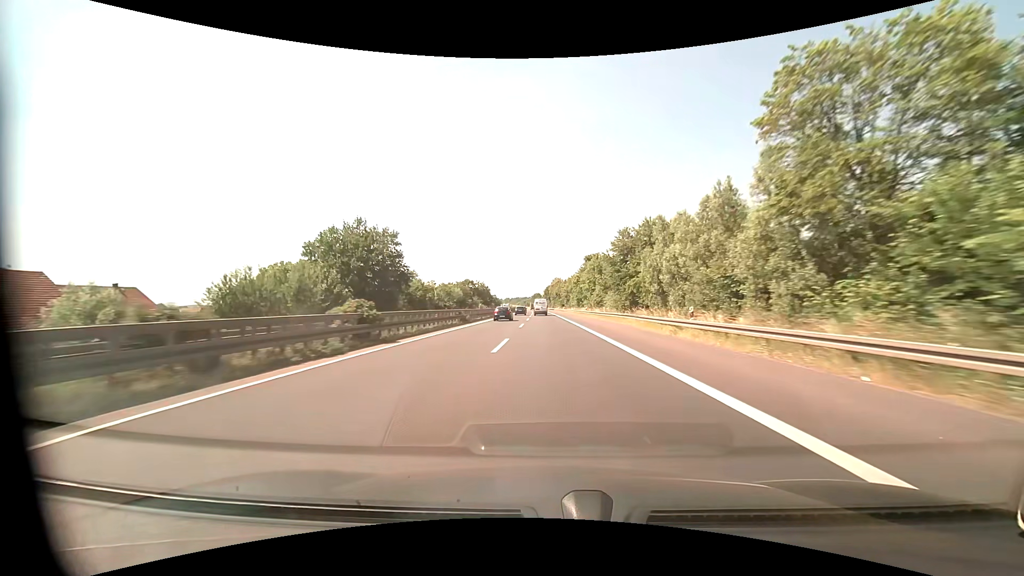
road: motorway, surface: asphalt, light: Day
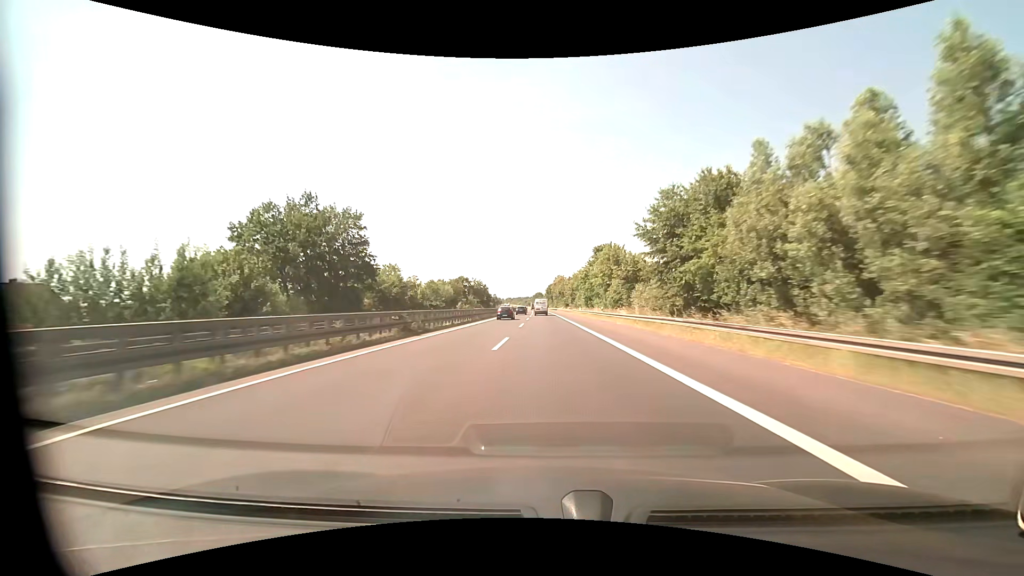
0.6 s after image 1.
(0.0, +17.2) m; 0°
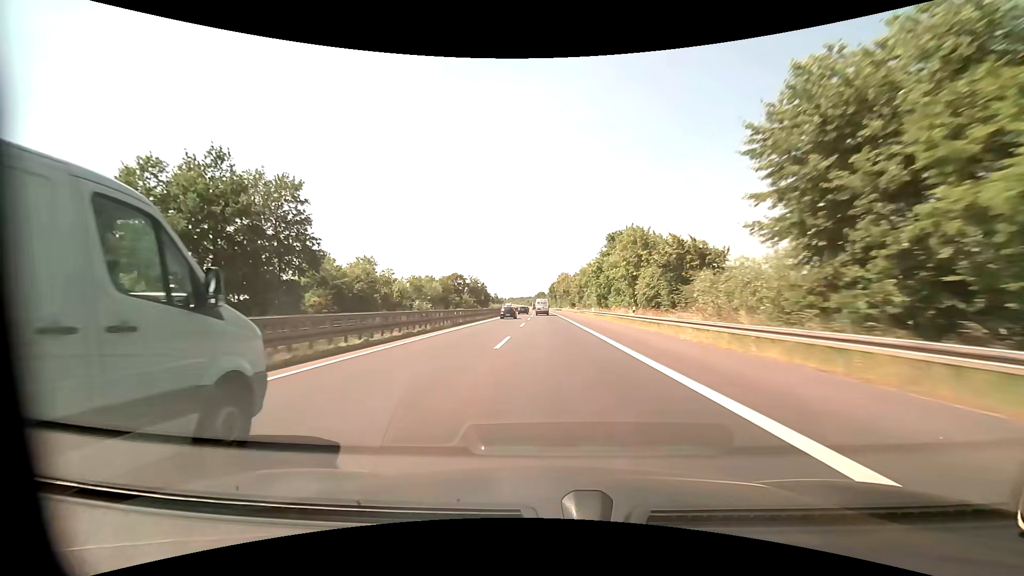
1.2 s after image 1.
(0.0, +17.3) m; 0°
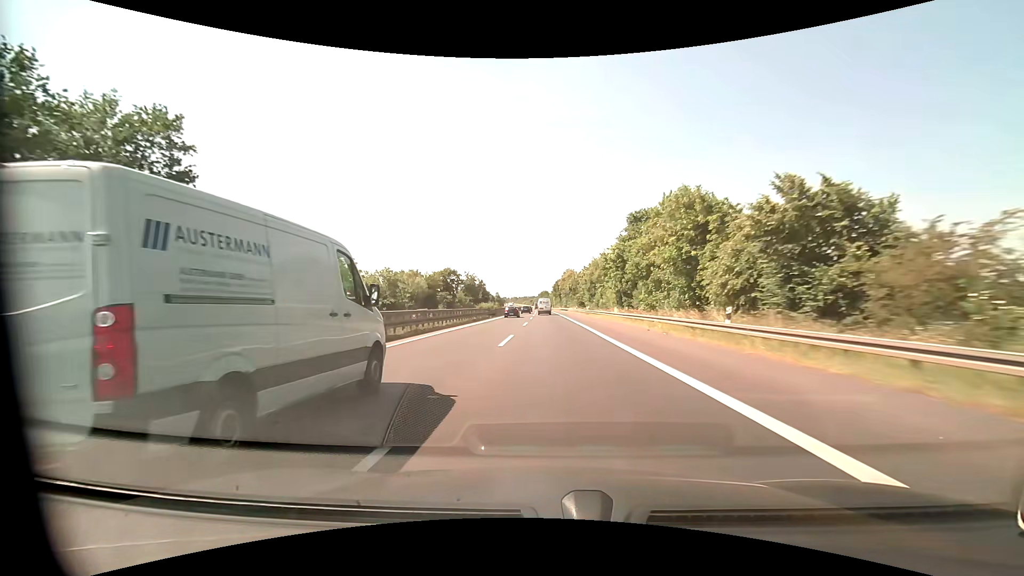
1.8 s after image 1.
(-0.1, +17.4) m; 0°
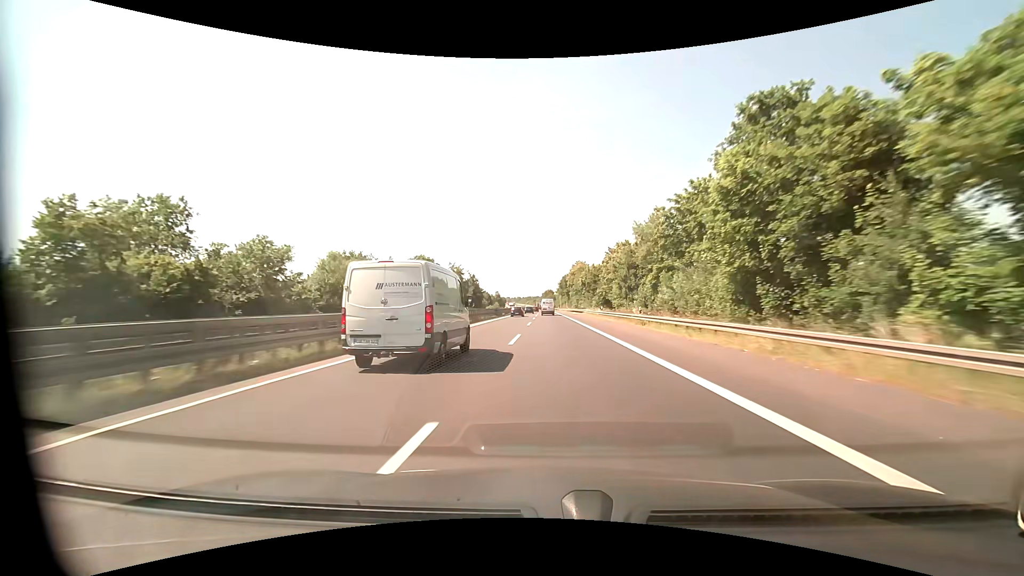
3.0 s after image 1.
(-0.2, +35.0) m; 0°
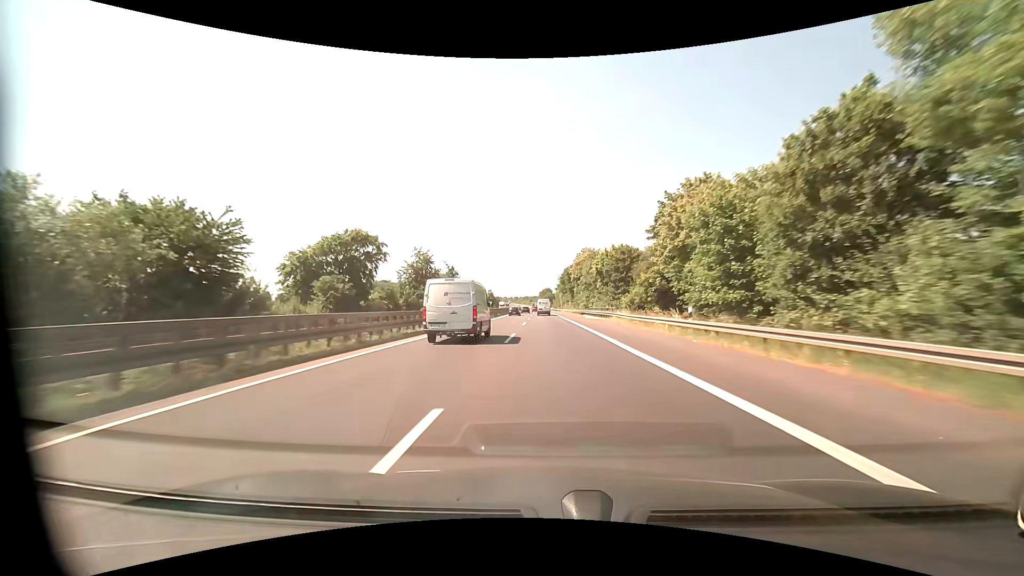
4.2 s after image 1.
(+0.1, +35.2) m; 0°
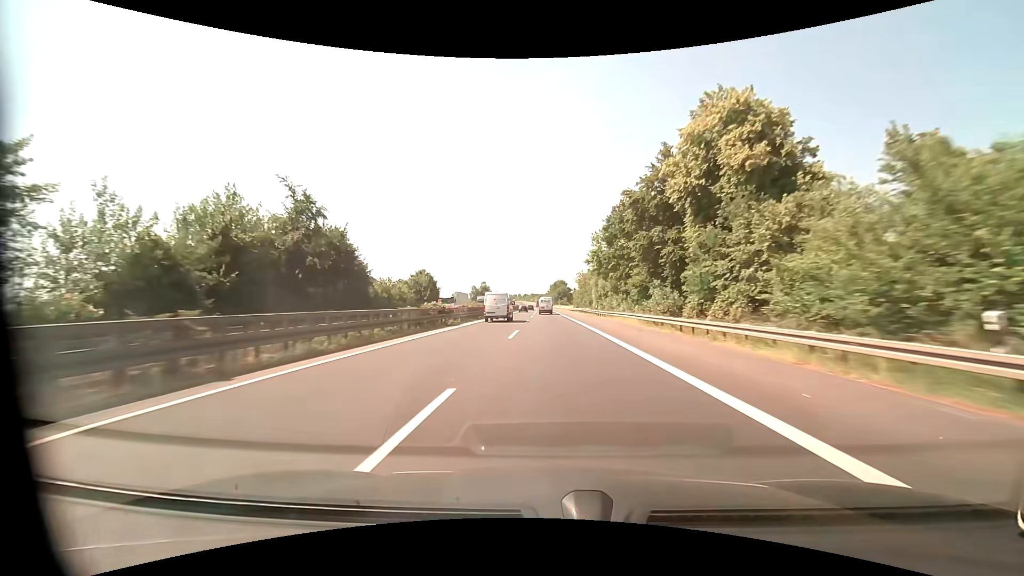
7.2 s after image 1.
(-1.0, +88.3) m; -2°
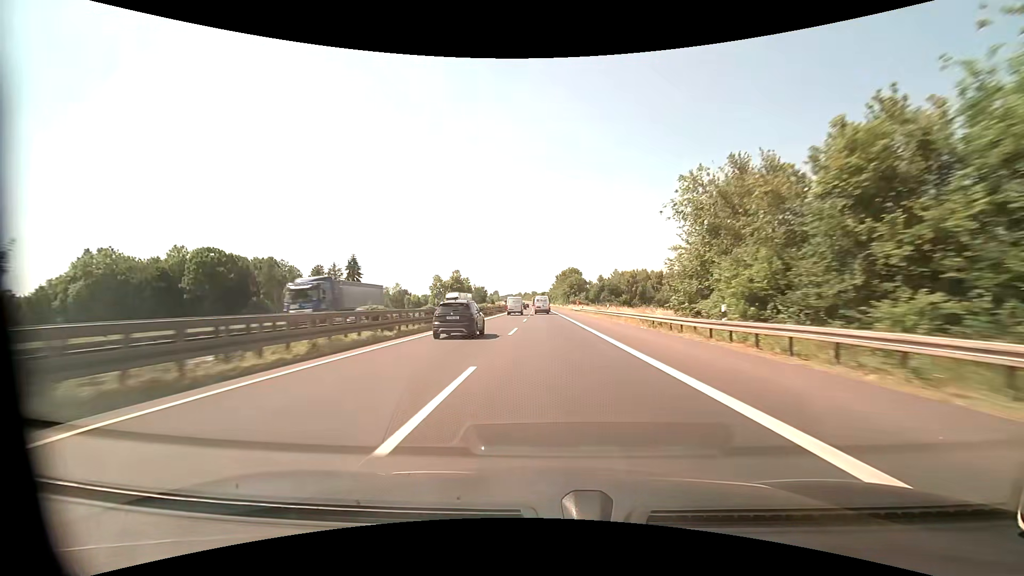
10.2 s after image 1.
(-0.2, +86.9) m; 0°
(0, +10) (0, +20) (0, +30) (0, +40) (0, +50) (0, +60) (0, +70) (0, +80) (0, +90) (-1, +100) m
